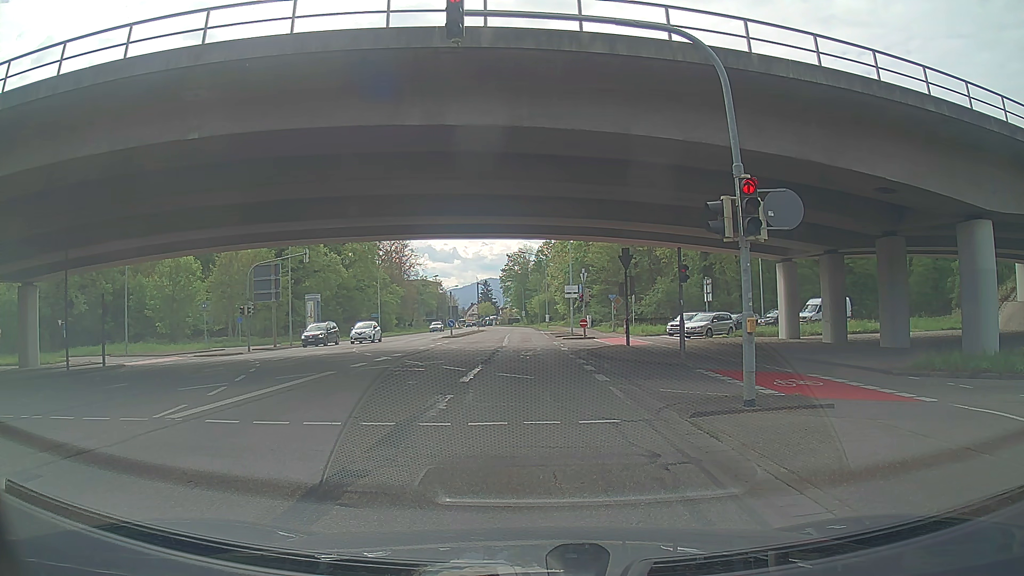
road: secondary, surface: asphalt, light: Day
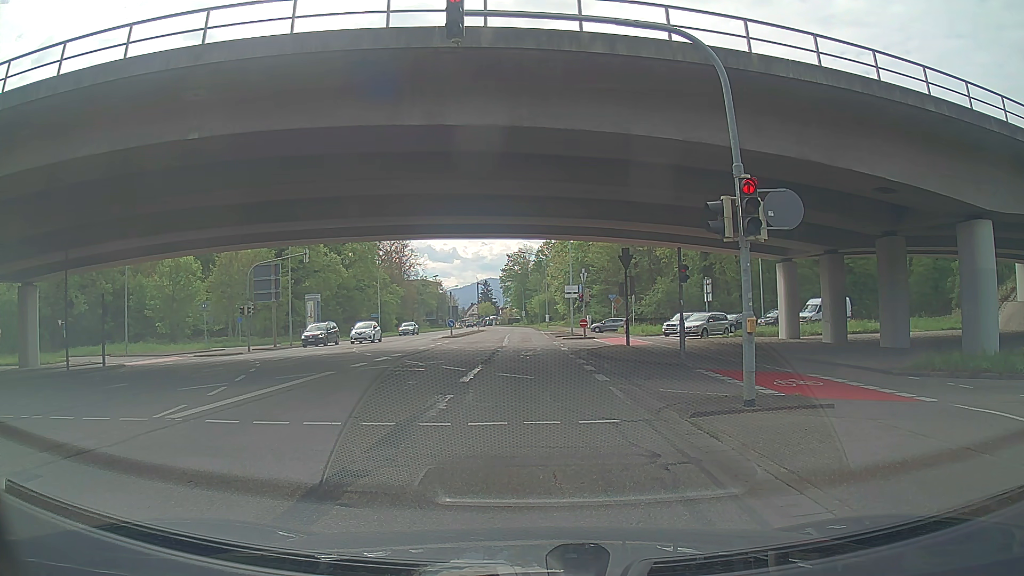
(0.0, 0.0) m; 0°
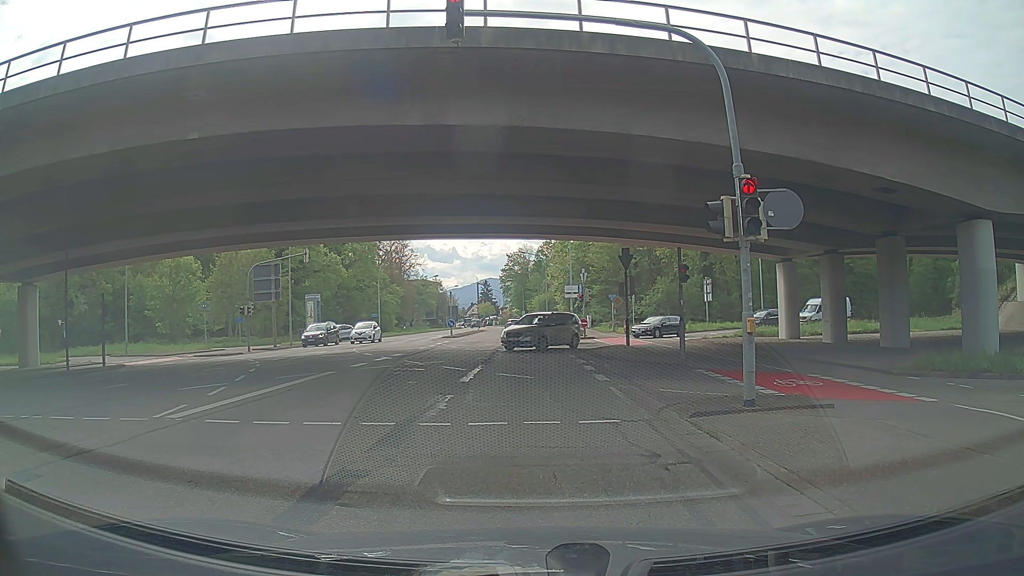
(0.0, 0.0) m; 0°
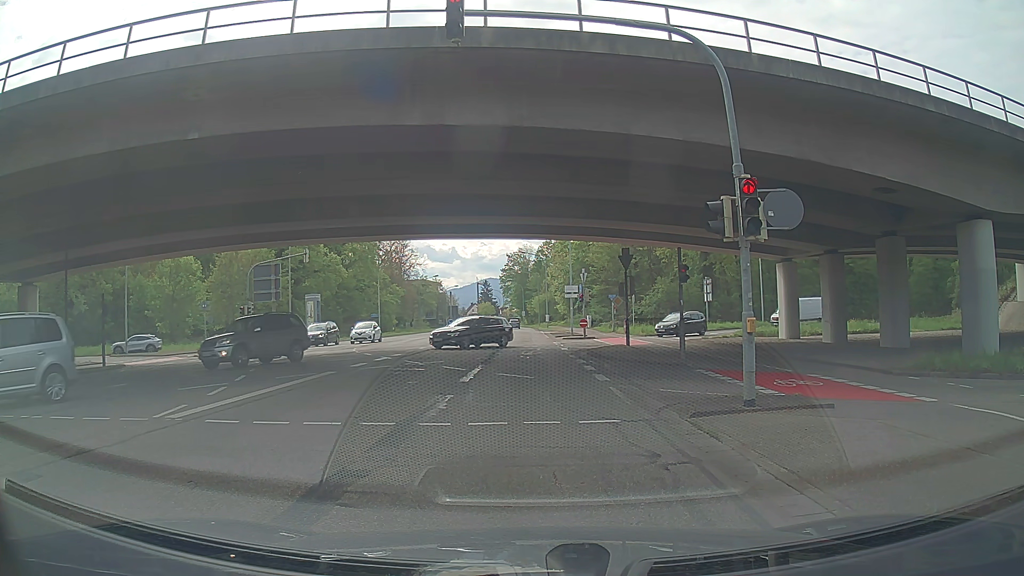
(0.0, 0.0) m; 0°
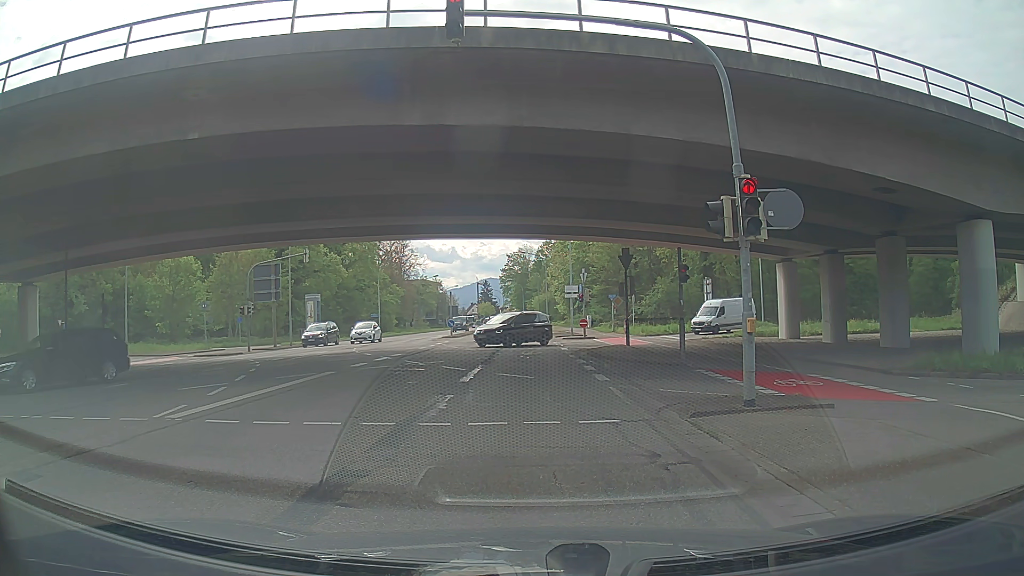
(0.0, 0.0) m; 0°
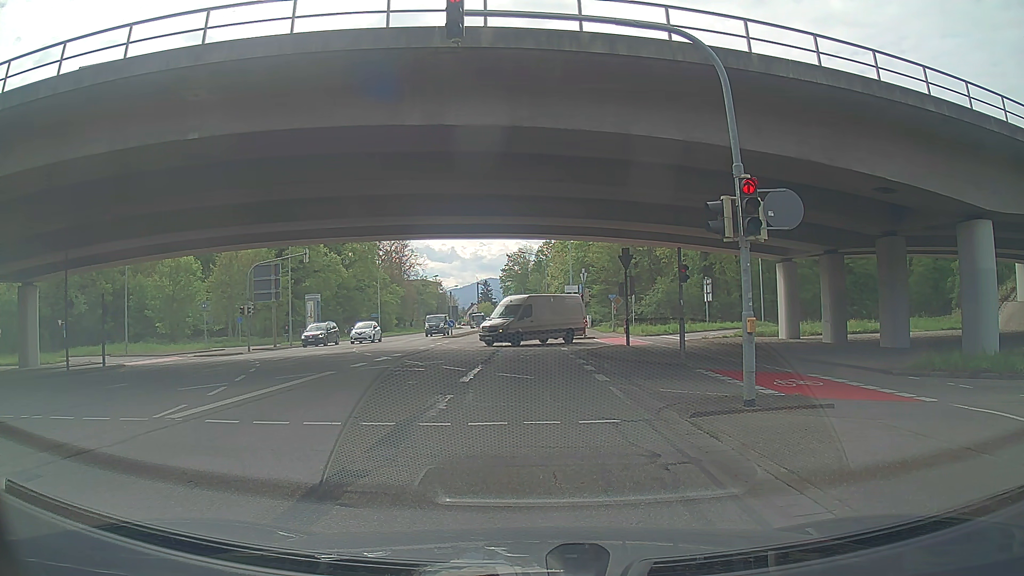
(0.0, 0.0) m; 0°
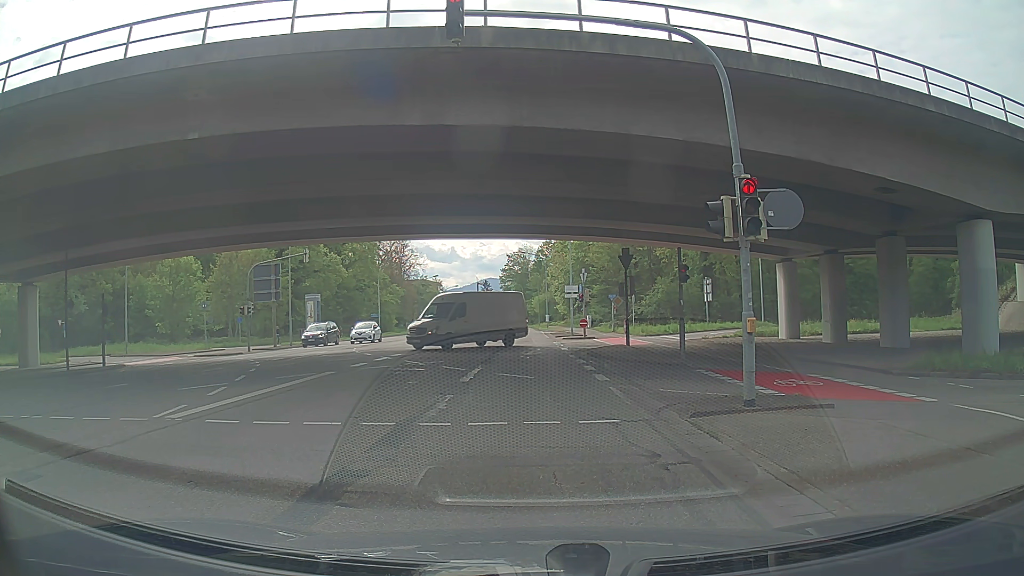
(0.0, 0.0) m; 0°
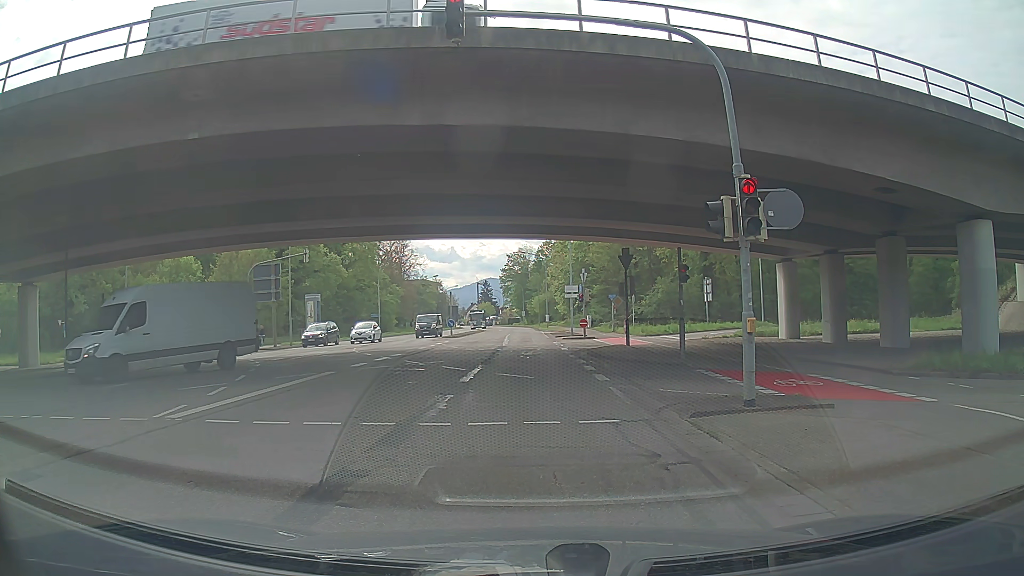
(0.0, 0.0) m; 0°
(0, +10) (+1, +20) (+1, +30) (+2, +40) (+2, +50) (+2, +60) (+3, +70) (+3, +80) (+4, +90) (+4, +100) m
